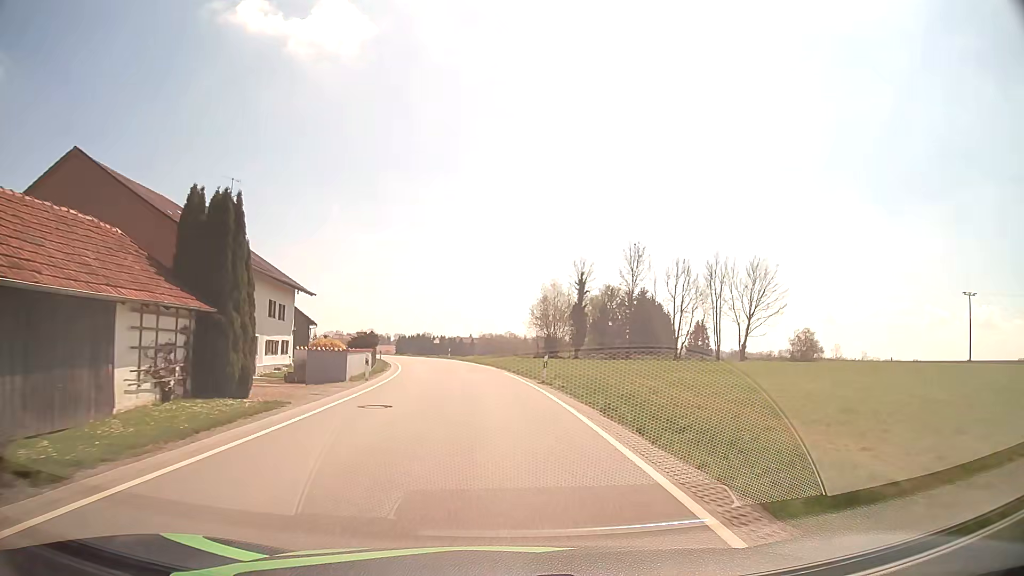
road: tertiary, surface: asphalt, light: Day
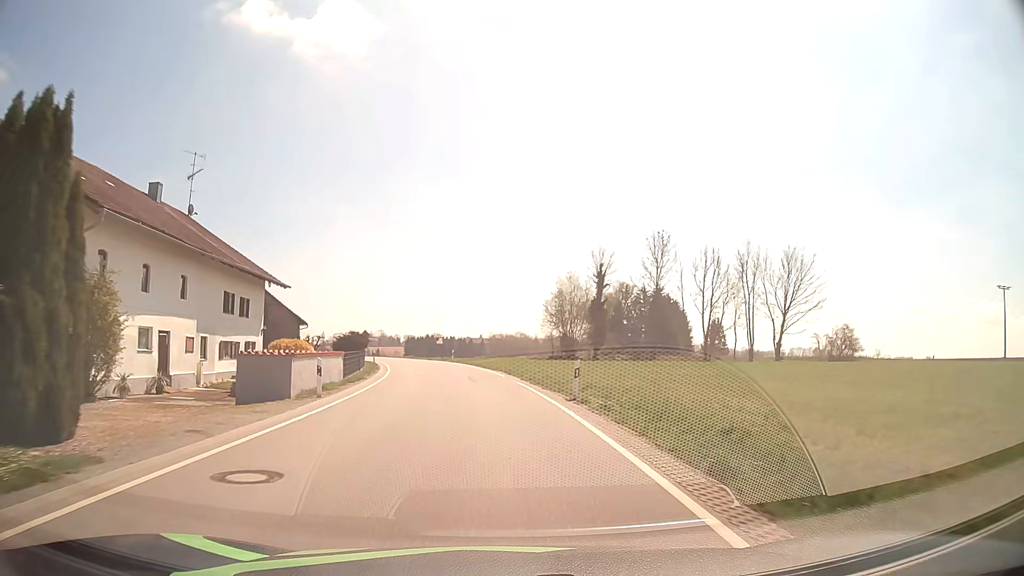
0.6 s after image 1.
(0.0, +7.9) m; -1°
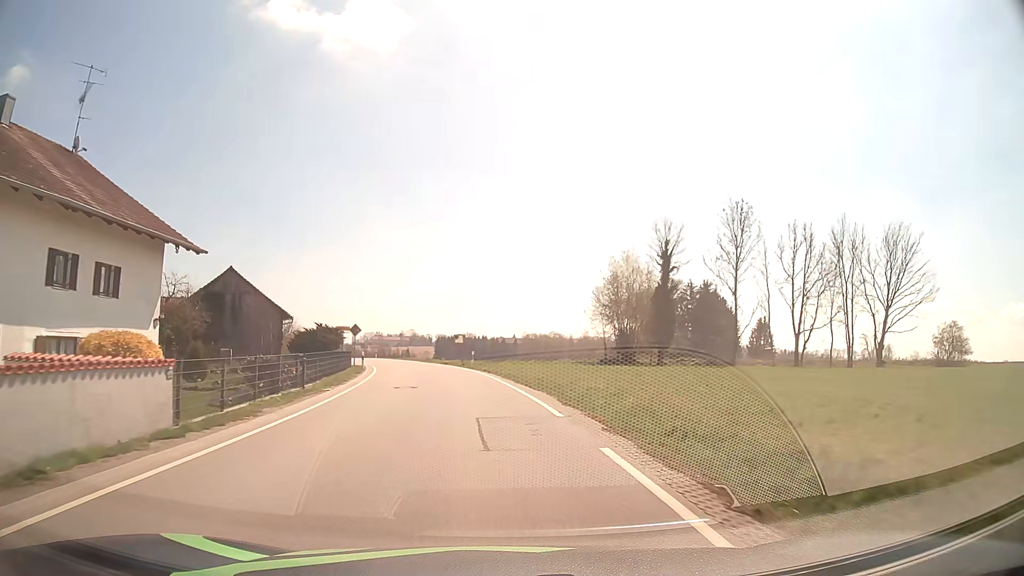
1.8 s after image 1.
(-0.4, +15.6) m; -3°
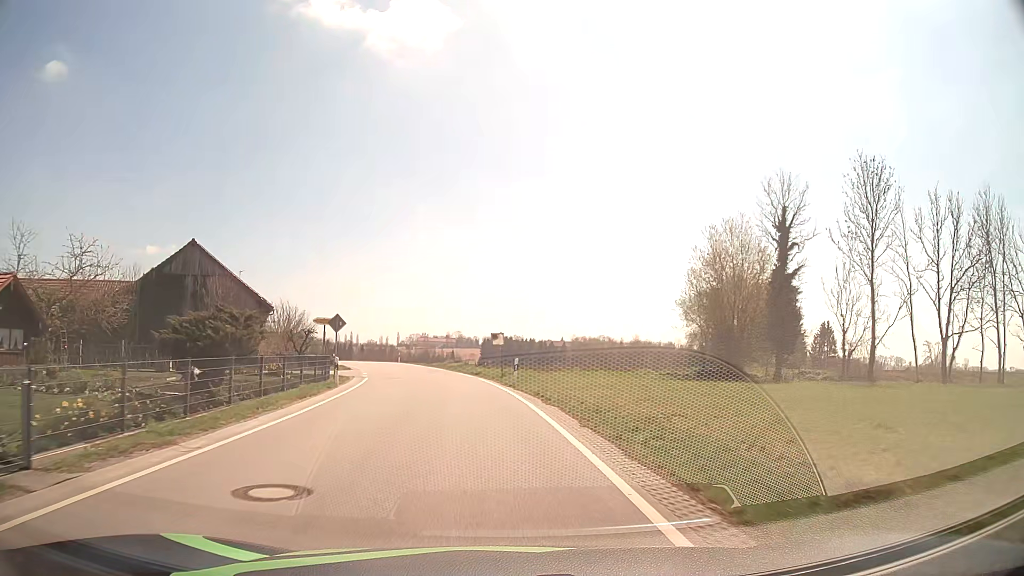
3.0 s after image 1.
(-0.5, +15.5) m; -4°
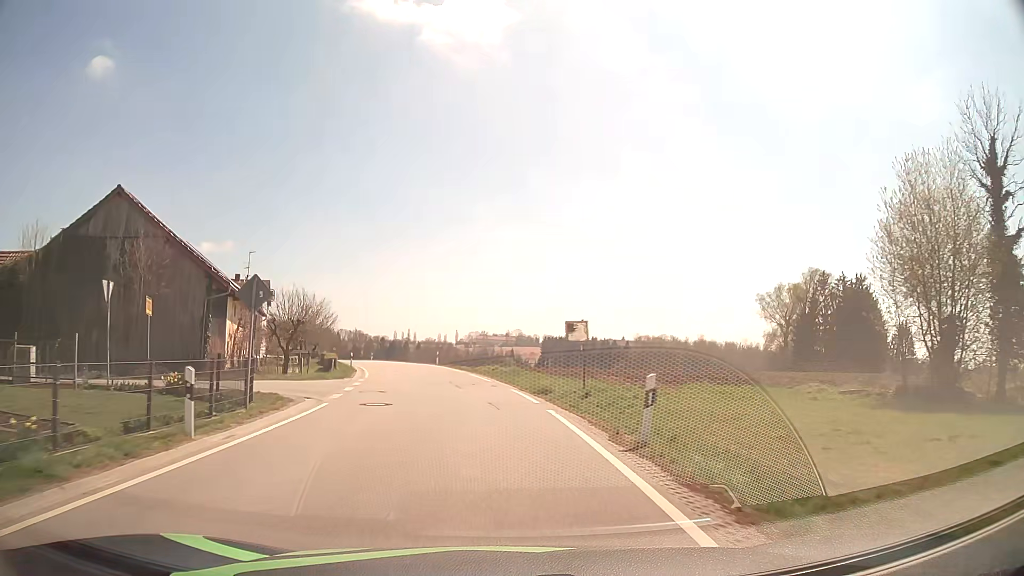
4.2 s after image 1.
(-0.6, +15.4) m; -5°
(0, +10) (-1, +20) (-2, +30) (-4, +40) (-7, +49) (-9, +59) (-12, +69) (-16, +78) (-19, +87) (-23, +97) m
